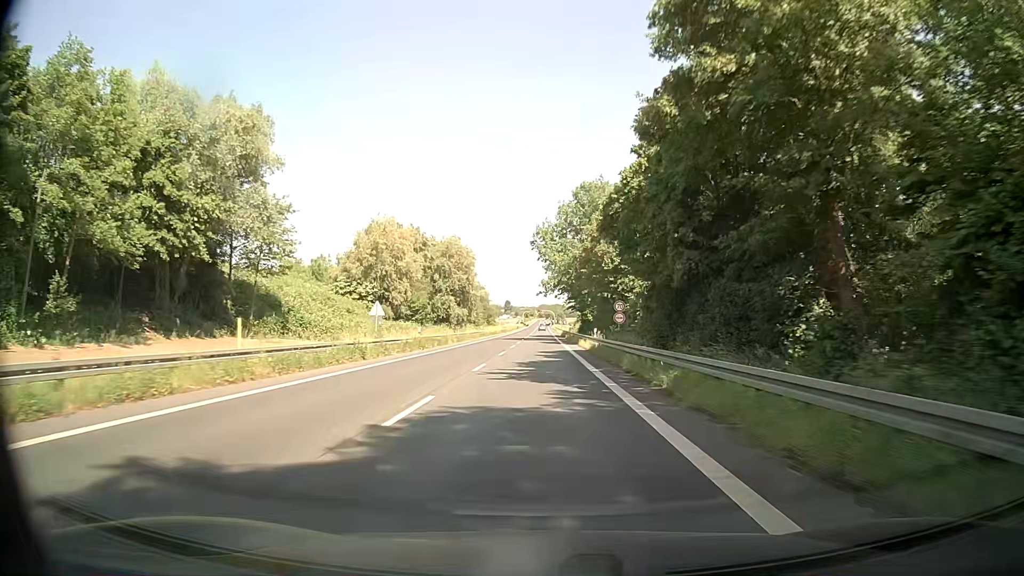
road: secondary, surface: asphalt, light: Day
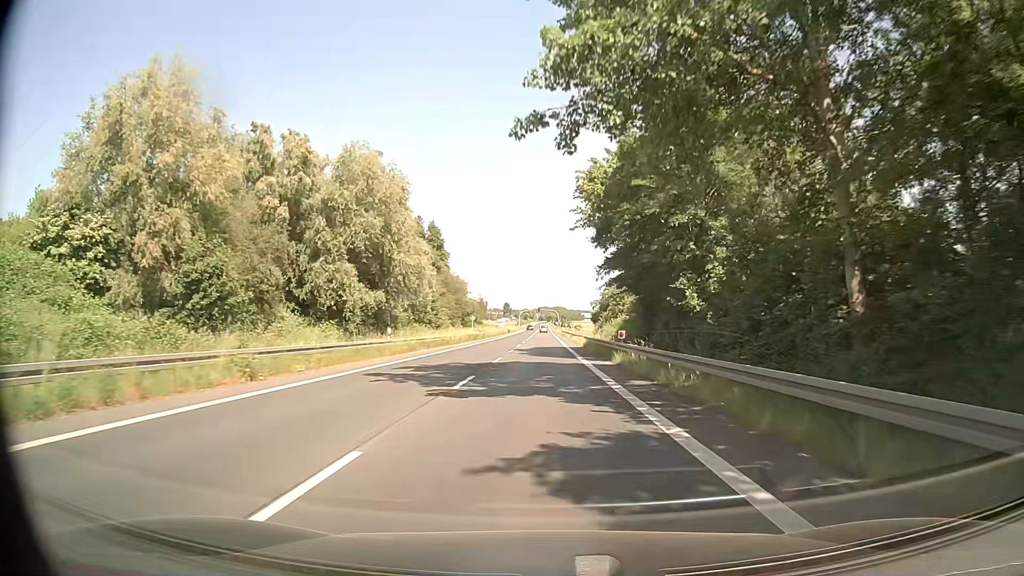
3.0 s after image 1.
(-0.4, +53.8) m; 0°
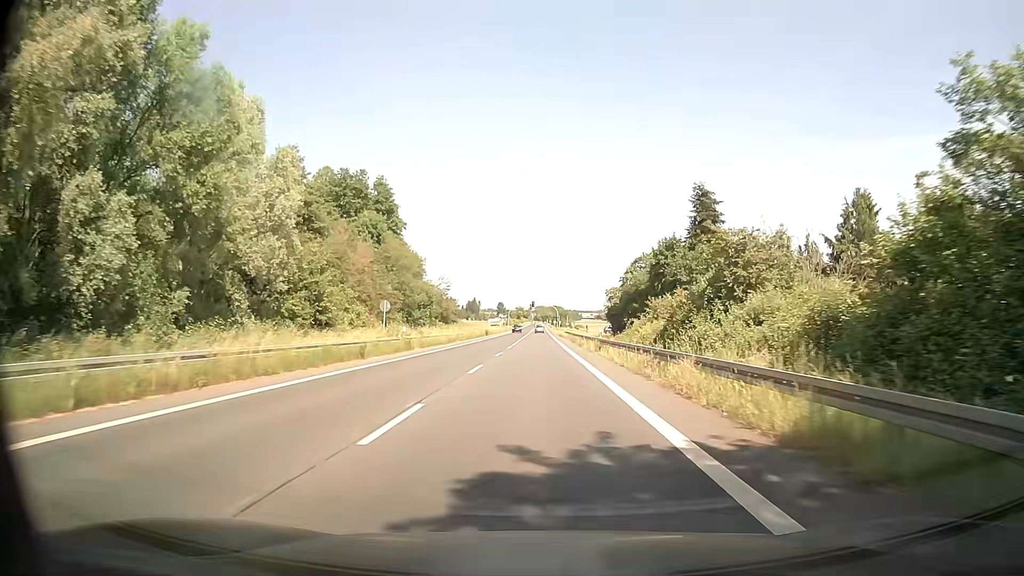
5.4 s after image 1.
(0.0, +43.3) m; 0°
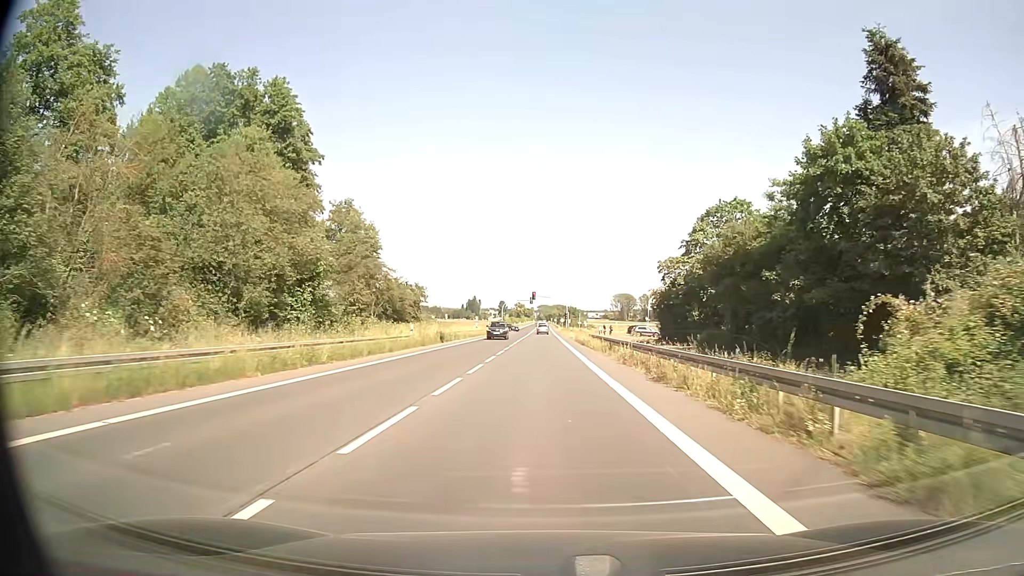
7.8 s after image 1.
(+0.2, +42.4) m; 0°
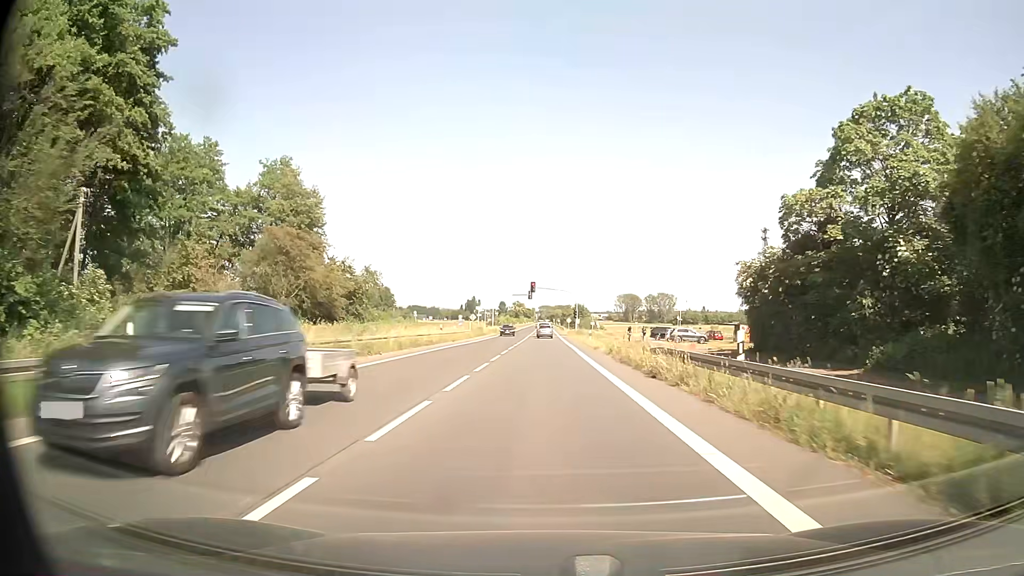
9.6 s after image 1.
(0.0, +29.1) m; 0°
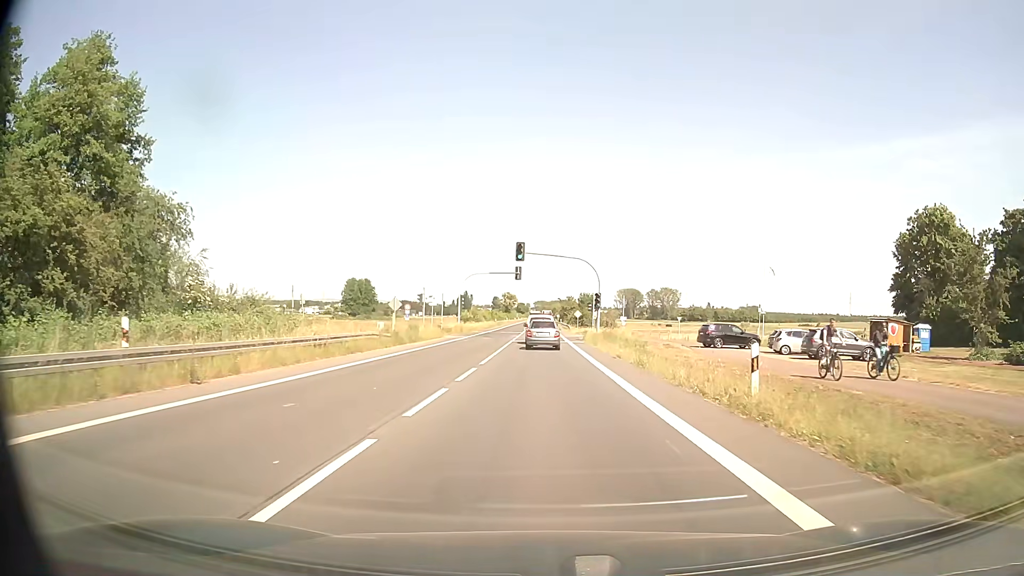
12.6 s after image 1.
(0.0, +39.5) m; 0°
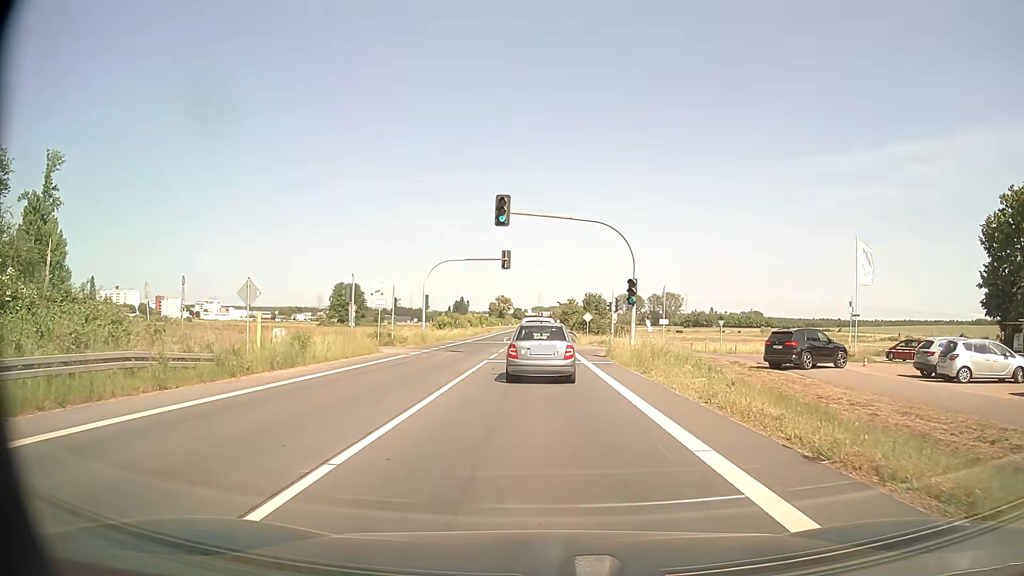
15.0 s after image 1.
(+0.1, +19.1) m; 0°
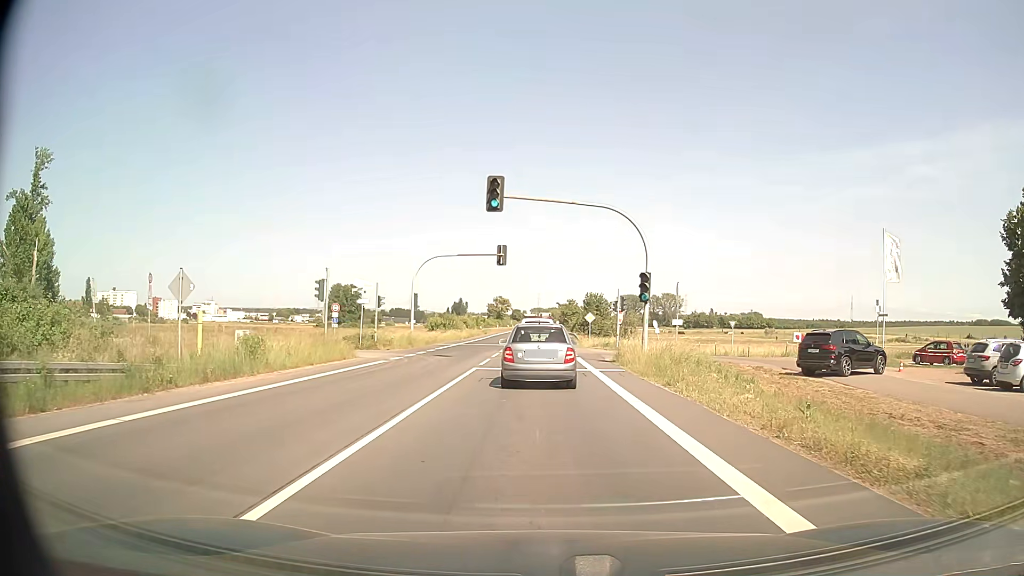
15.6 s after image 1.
(0.0, +4.0) m; 0°
(0, +10) (0, +20) (0, +30) (0, +40) (0, +50) (0, +60) (0, +70) (0, +80) (-1, +90) (-1, +100) m
